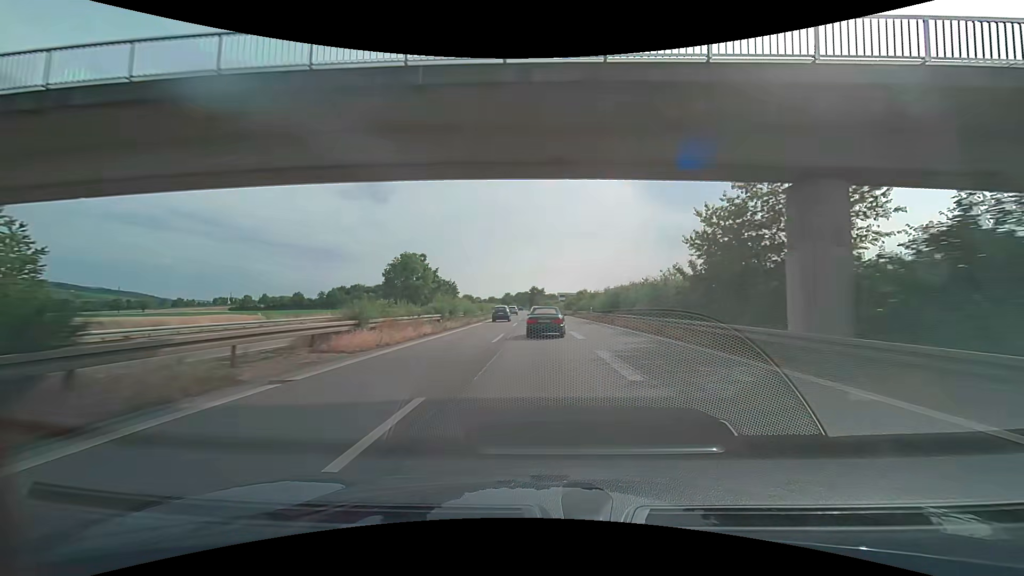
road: trunk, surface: asphalt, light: Day
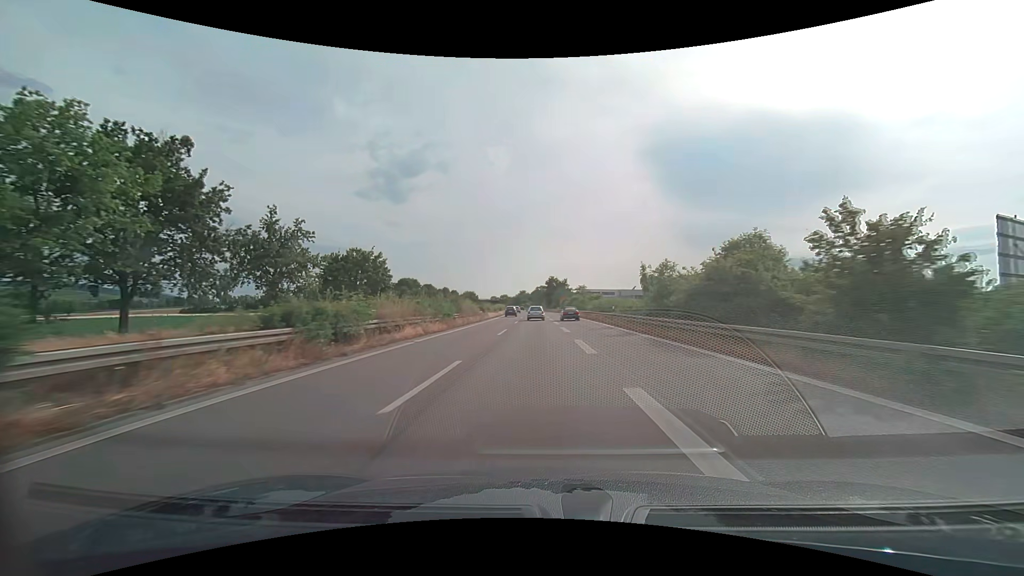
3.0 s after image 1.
(-0.6, +67.0) m; -2°
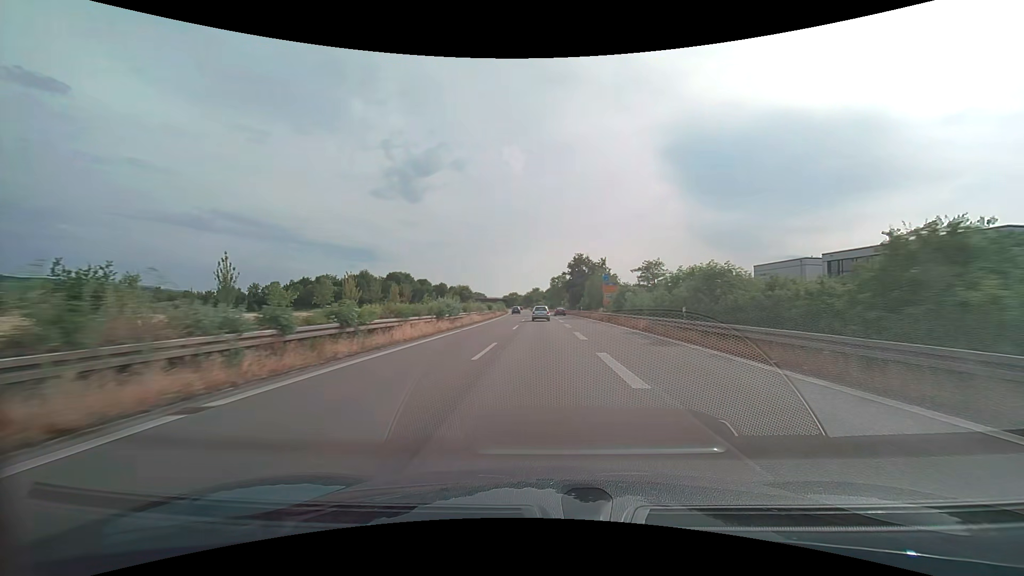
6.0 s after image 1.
(-1.3, +65.4) m; -2°
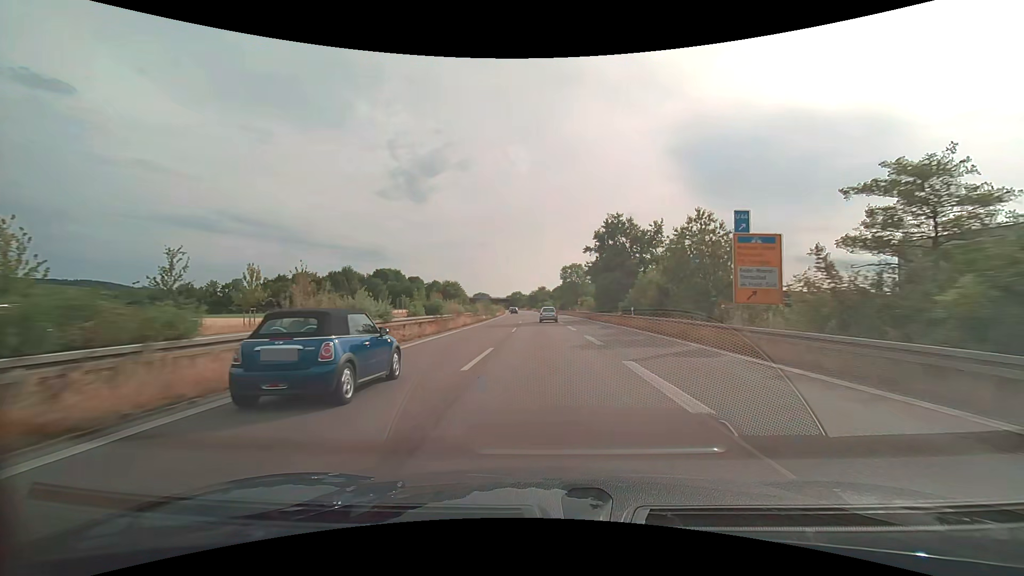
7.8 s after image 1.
(-0.2, +38.1) m; -1°
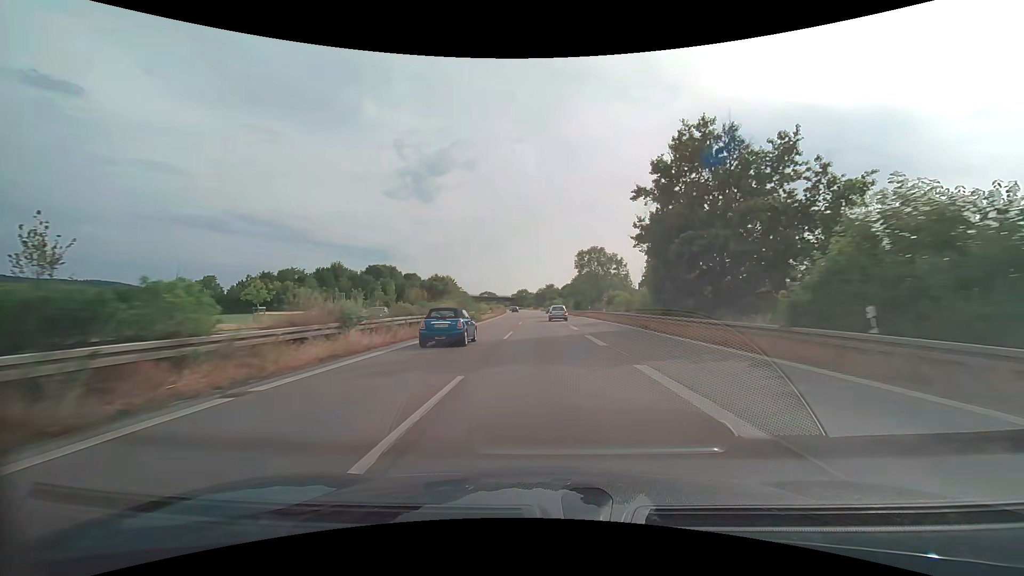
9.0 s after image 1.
(-0.1, +25.0) m; -1°
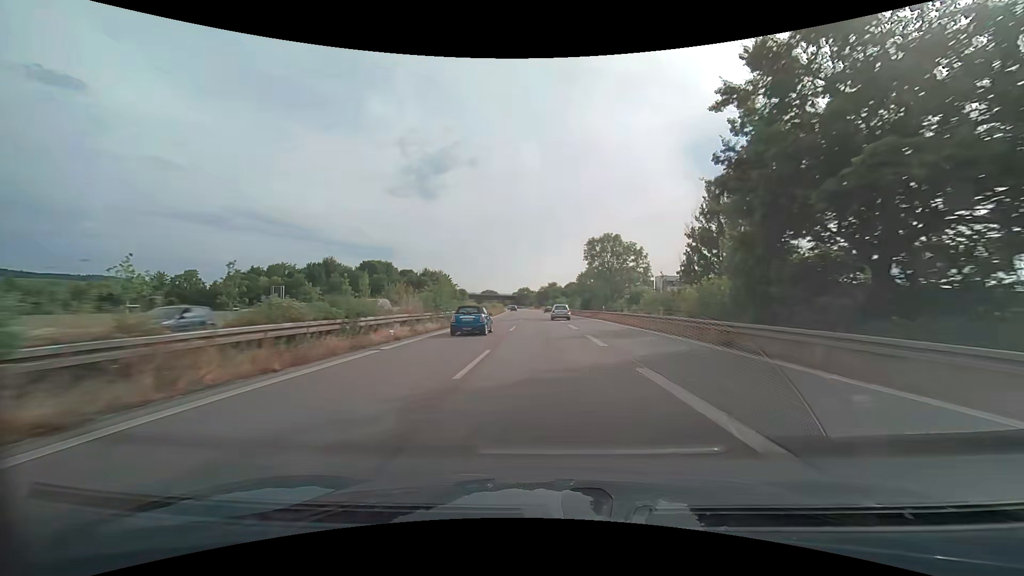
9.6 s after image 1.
(0.0, +12.4) m; 0°
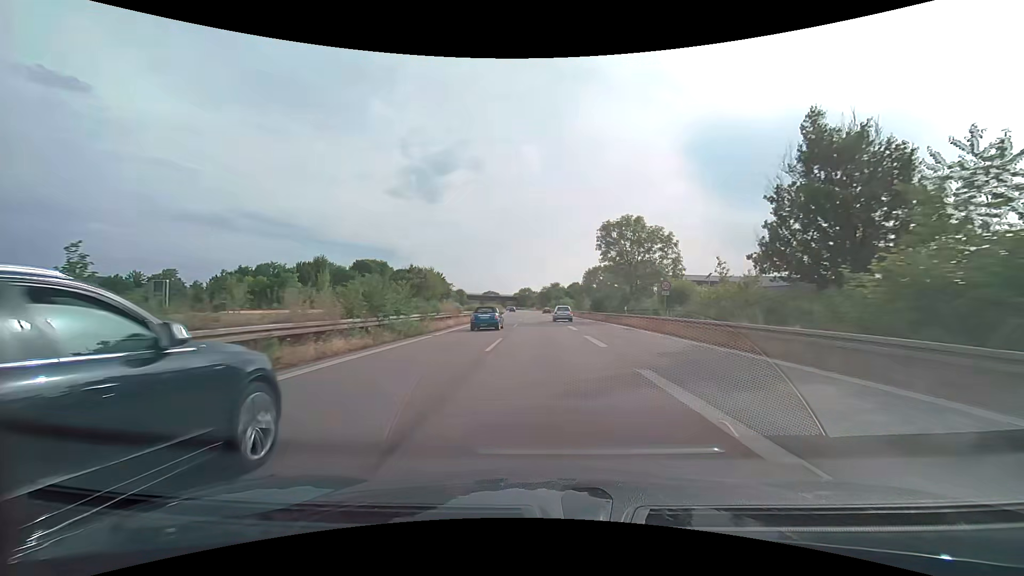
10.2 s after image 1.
(0.0, +12.2) m; -1°
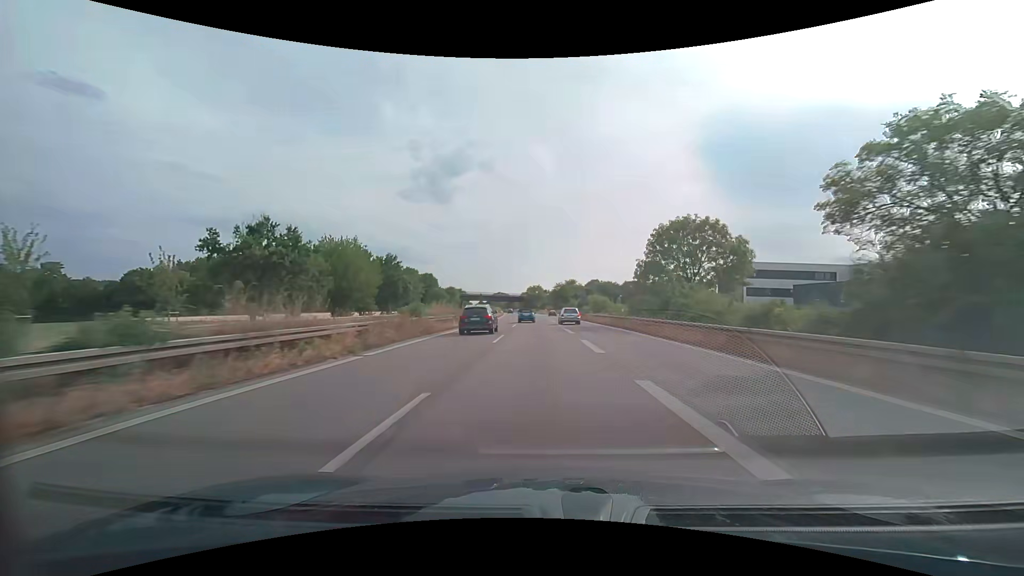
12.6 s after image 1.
(0.0, +49.3) m; -1°
(0, +10) (0, +20) (0, +30) (-1, +40) (-1, +50) (-1, +60) (-2, +70) (-2, +80) (-2, +90) (-3, +100) m
